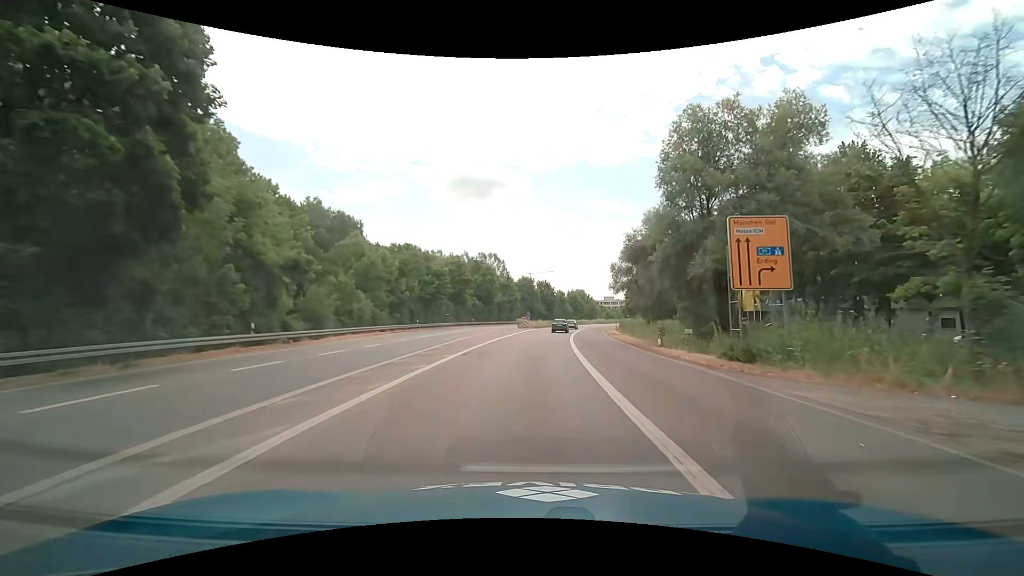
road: trunk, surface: asphalt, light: Day
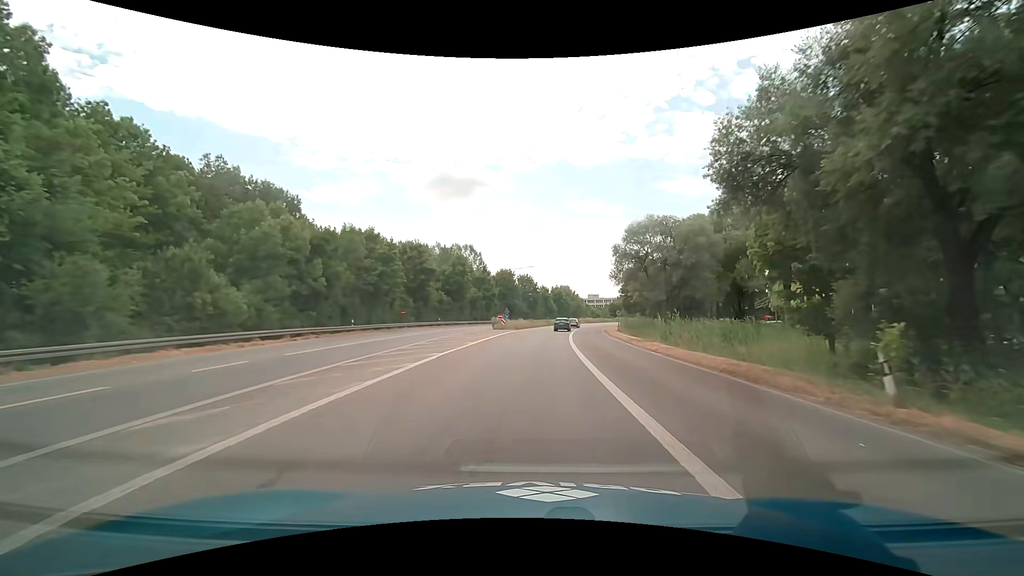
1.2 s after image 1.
(+0.4, +17.8) m; +2°
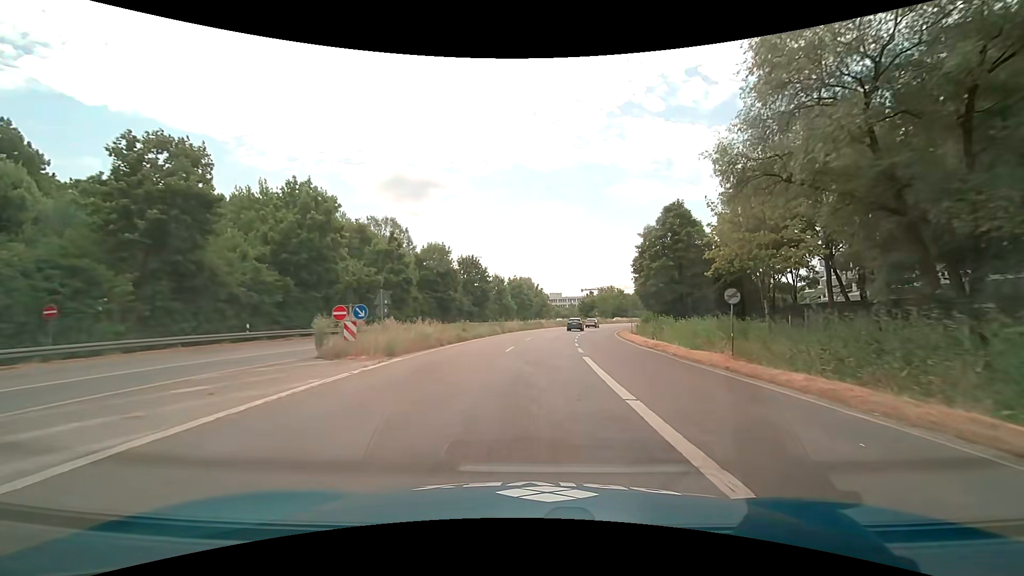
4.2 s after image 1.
(+1.9, +44.2) m; +5°
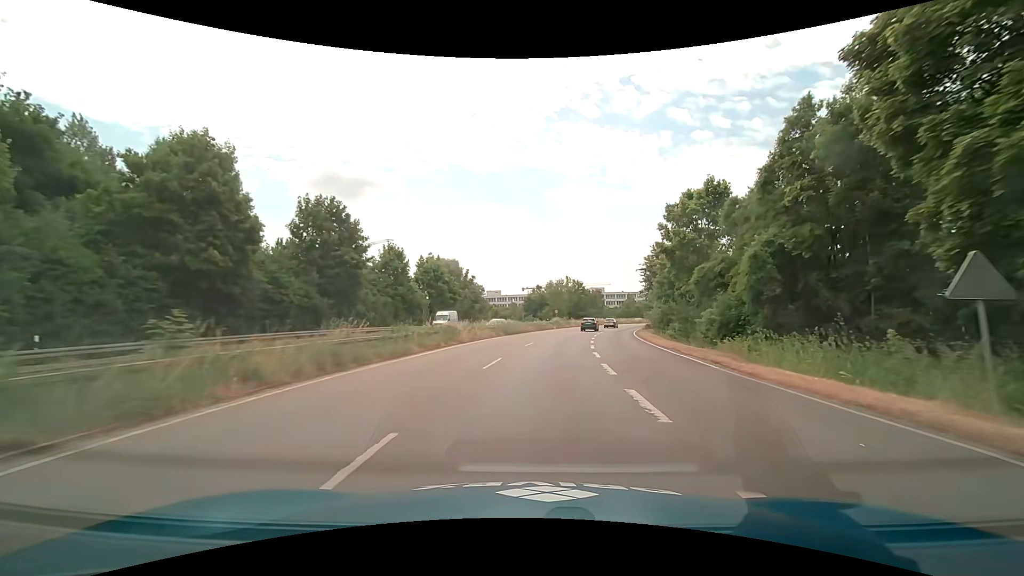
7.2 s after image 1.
(+2.5, +44.5) m; +7°
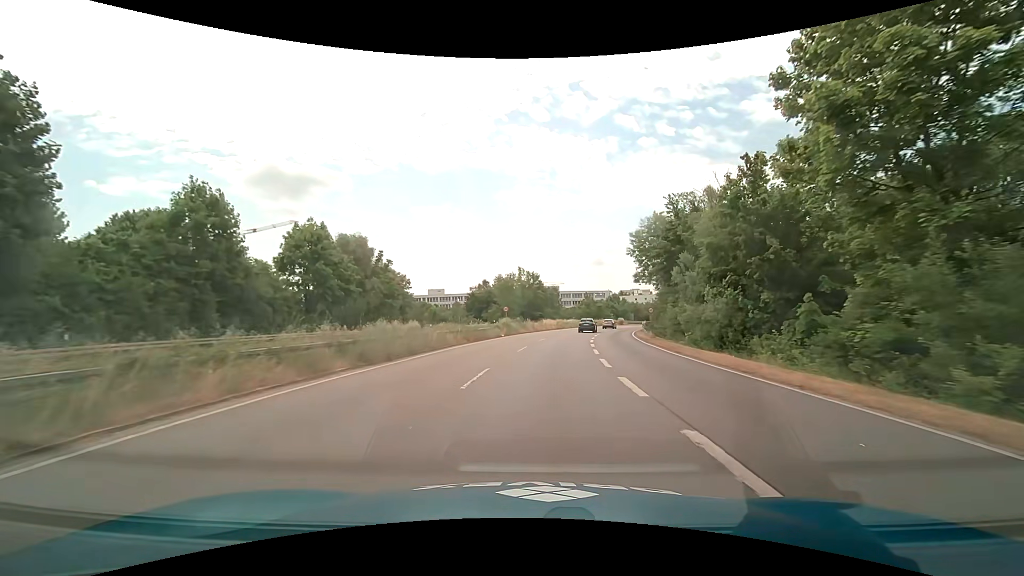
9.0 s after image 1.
(+1.4, +27.3) m; +5°
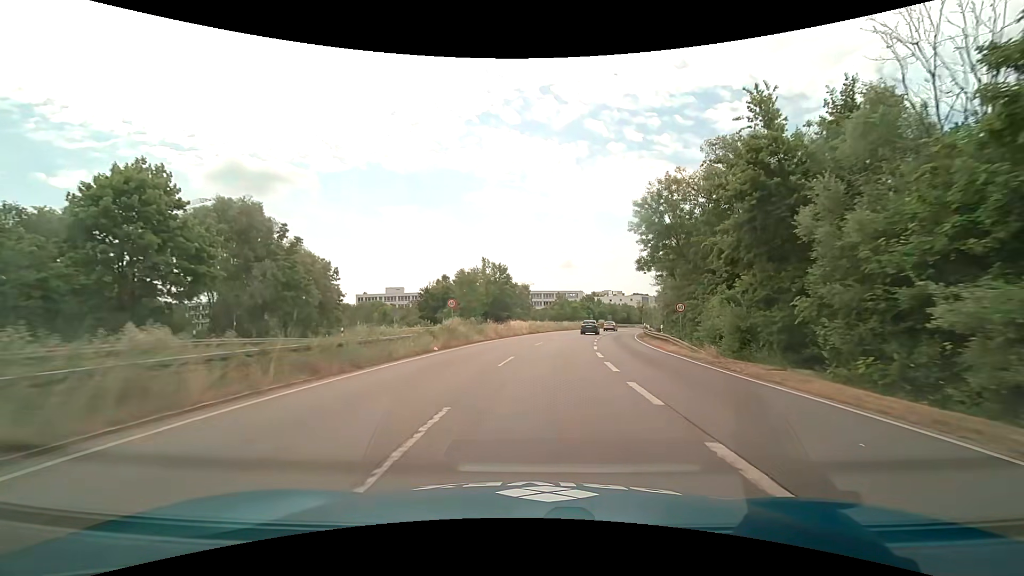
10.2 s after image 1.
(+0.6, +18.3) m; +4°
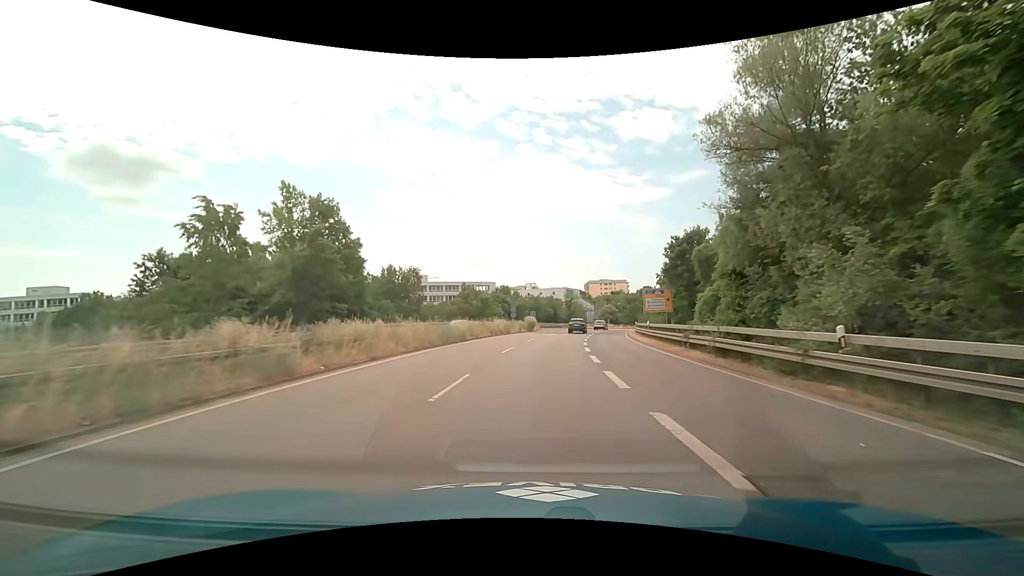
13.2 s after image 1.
(+4.2, +45.6) m; +10°
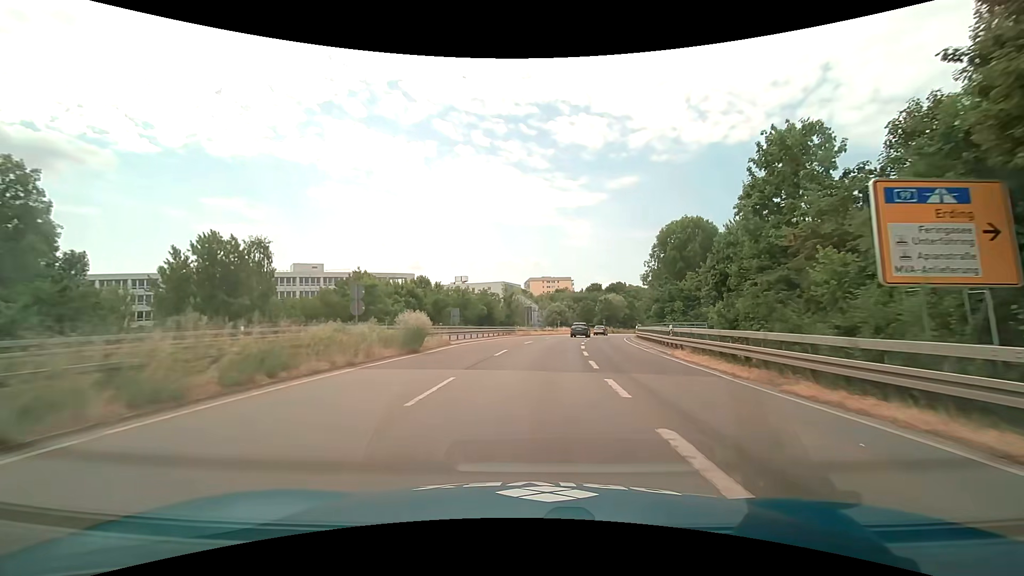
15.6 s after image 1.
(+2.3, +36.4) m; +7°
(0, +10) (+1, +20) (+1, +30) (+2, +40) (+4, +50) (+6, +60) (+8, +69) (+10, +79) (+13, +89) (+16, +98) m
